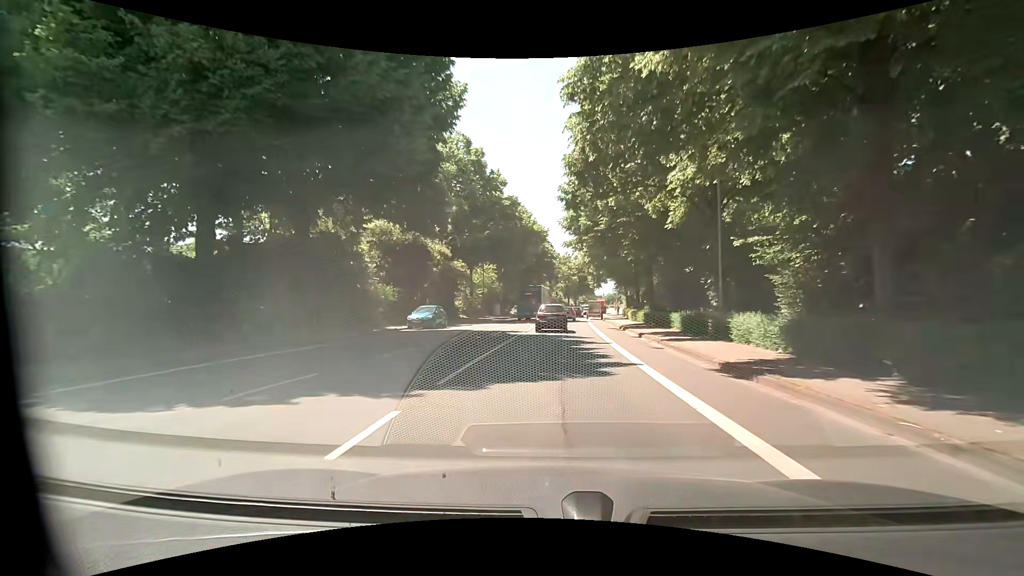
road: primary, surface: asphalt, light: Day
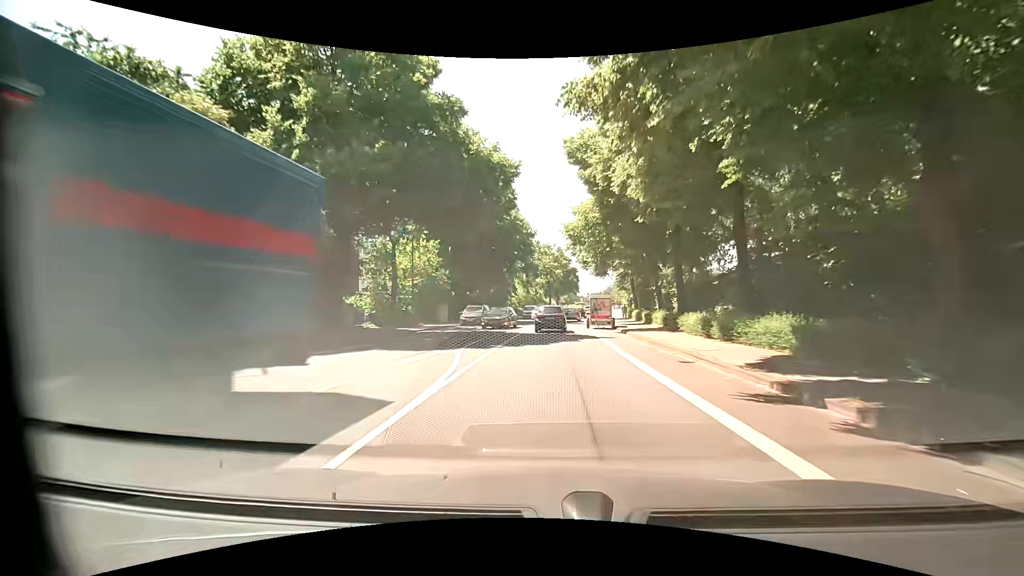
(+0.9, +24.6) m; +5°
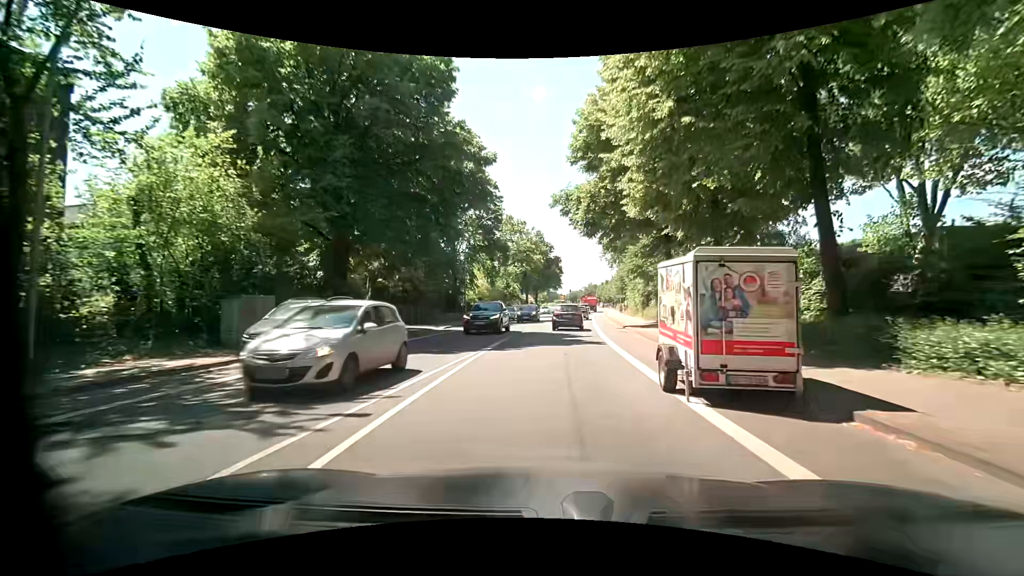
(-0.2, +25.7) m; +1°
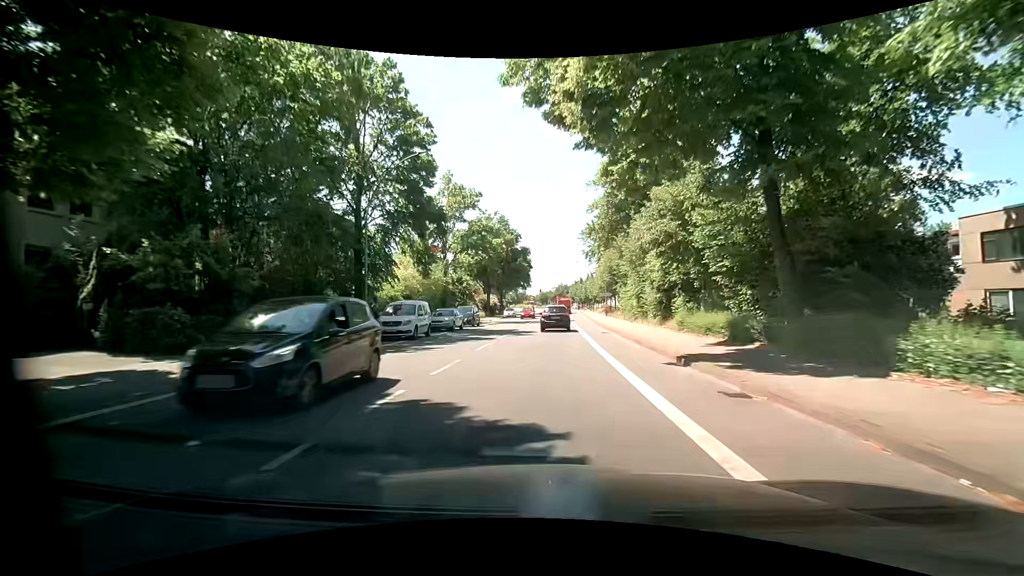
(+0.6, +19.1) m; +3°
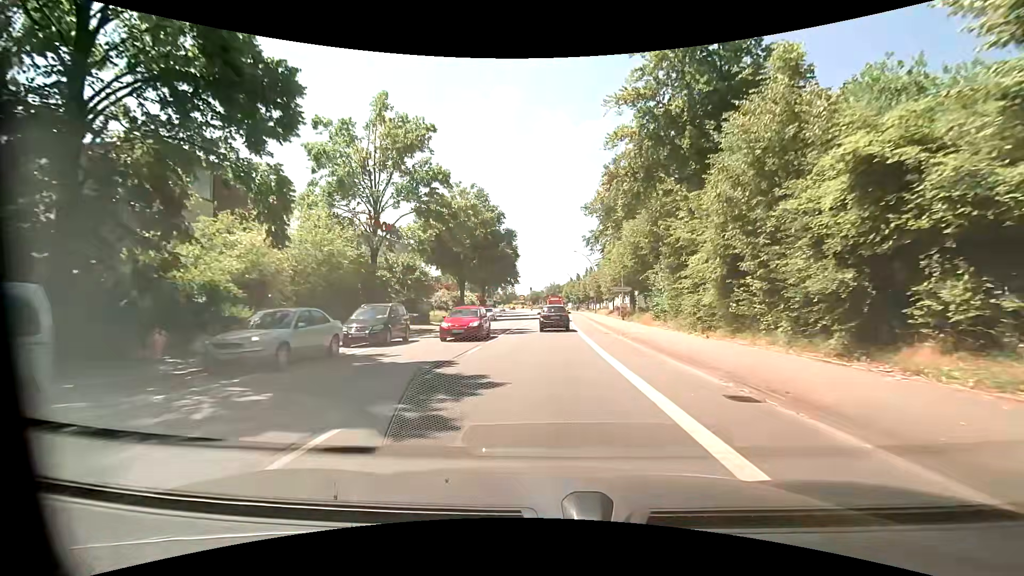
(+0.2, +19.5) m; +1°
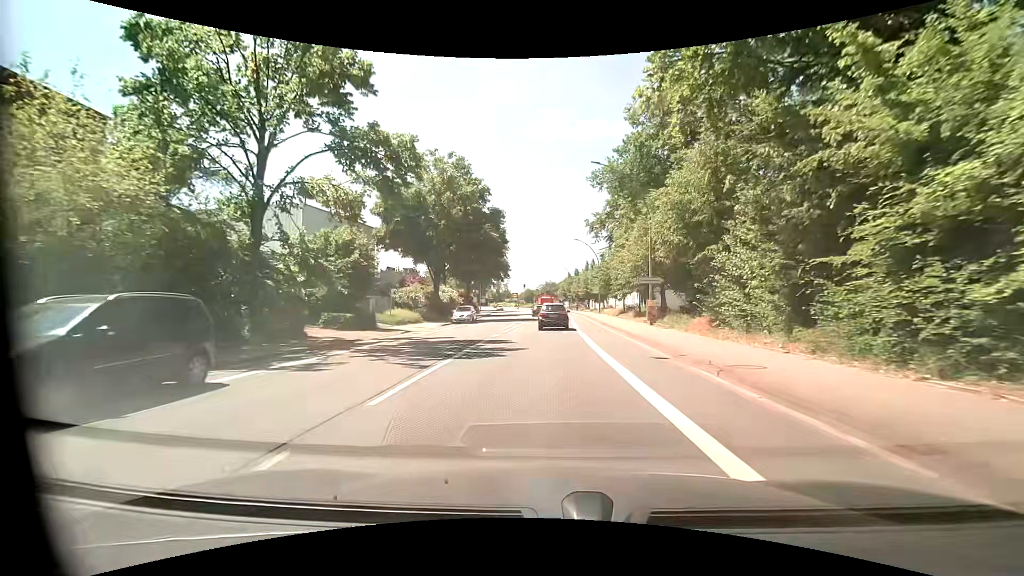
(+0.2, +13.0) m; +2°
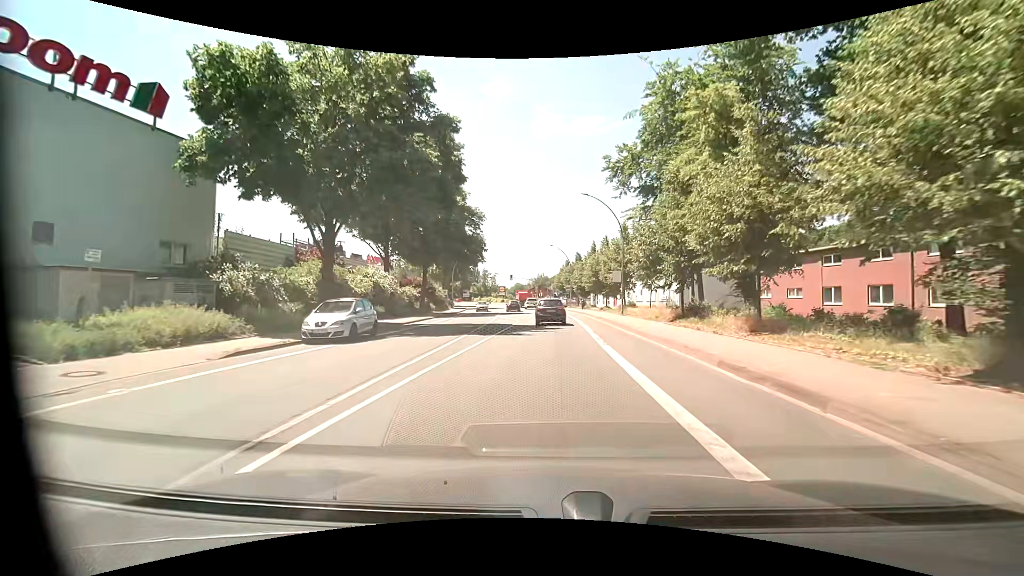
(0.0, +25.5) m; 0°
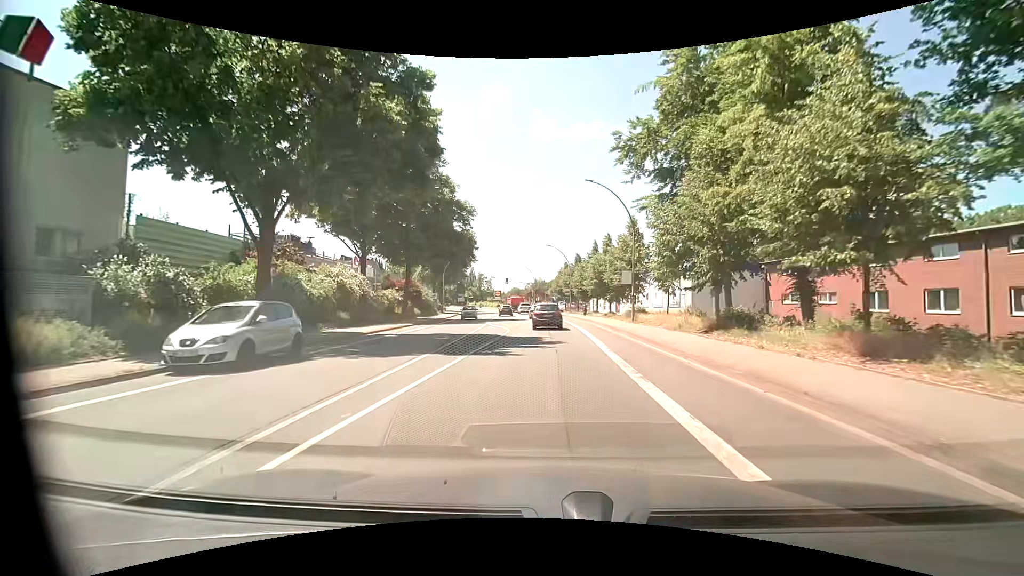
(+0.1, +6.2) m; +1°
(0, +10) (0, +20) (0, +30) (0, +40) (-1, +50) (-1, +60) (-2, +70) (-4, +80) (-5, +90) (-7, +100) m
